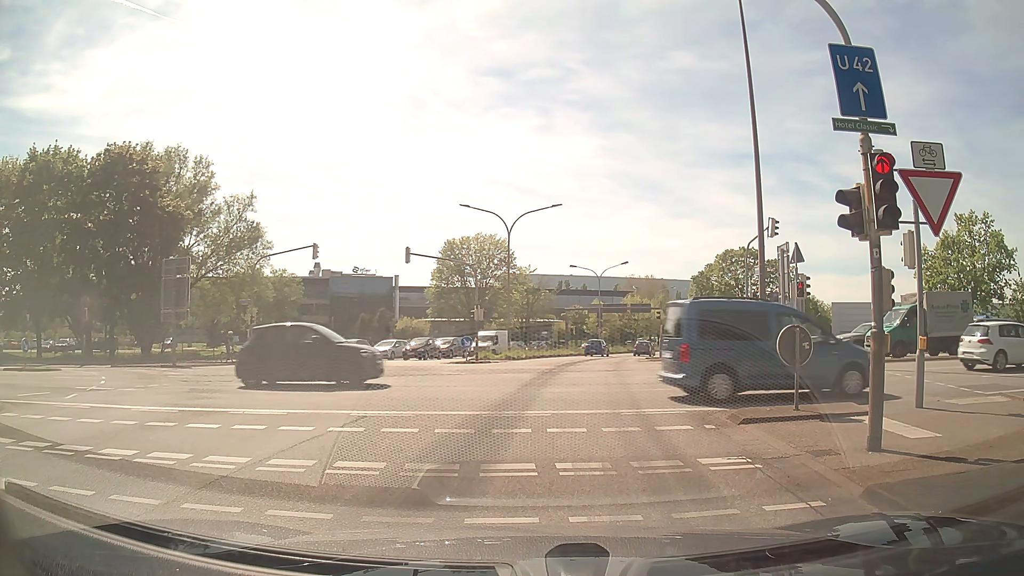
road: trunk_link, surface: asphalt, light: Day
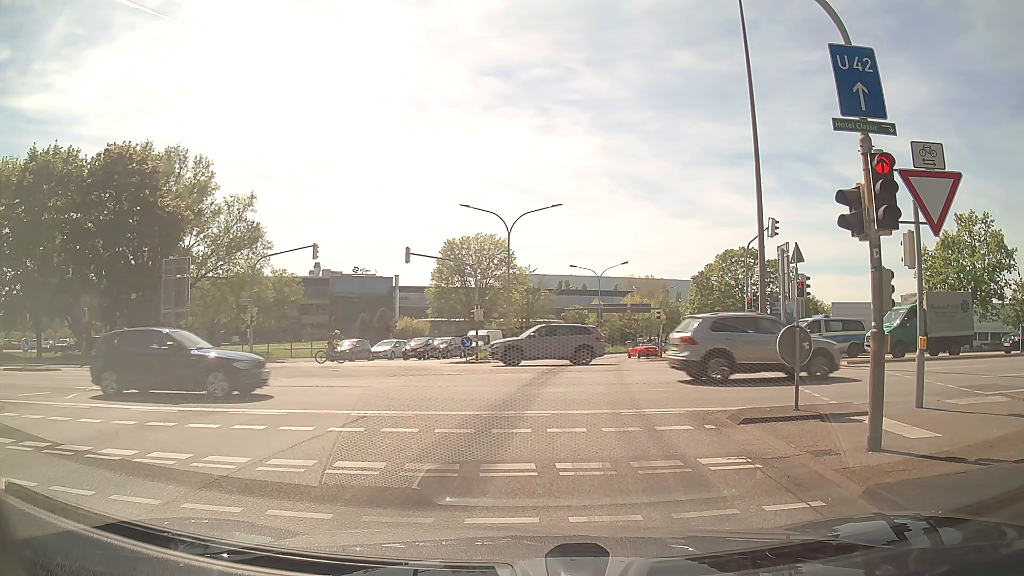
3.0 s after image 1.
(0.0, 0.0) m; 0°
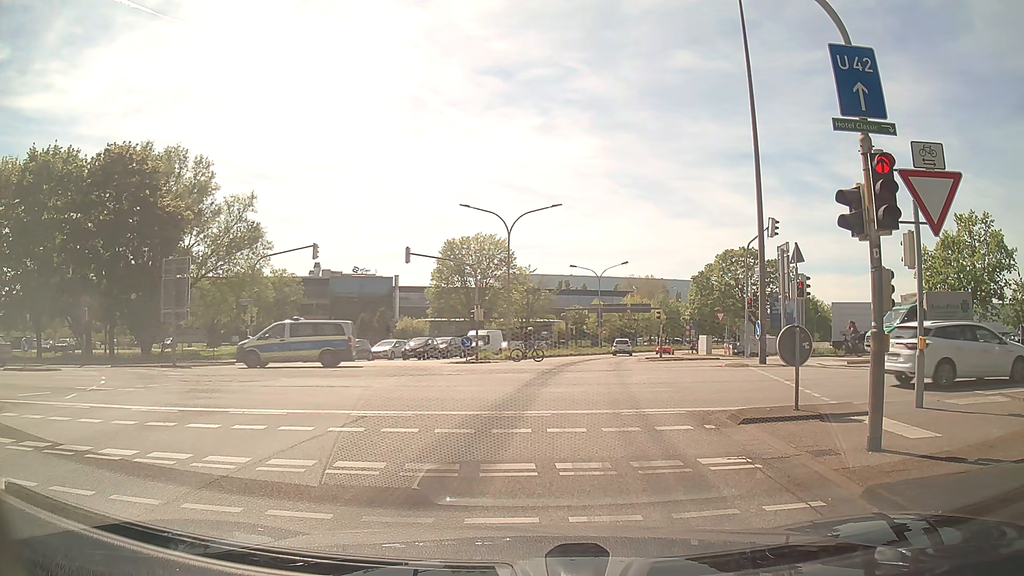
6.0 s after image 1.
(0.0, 0.0) m; 0°
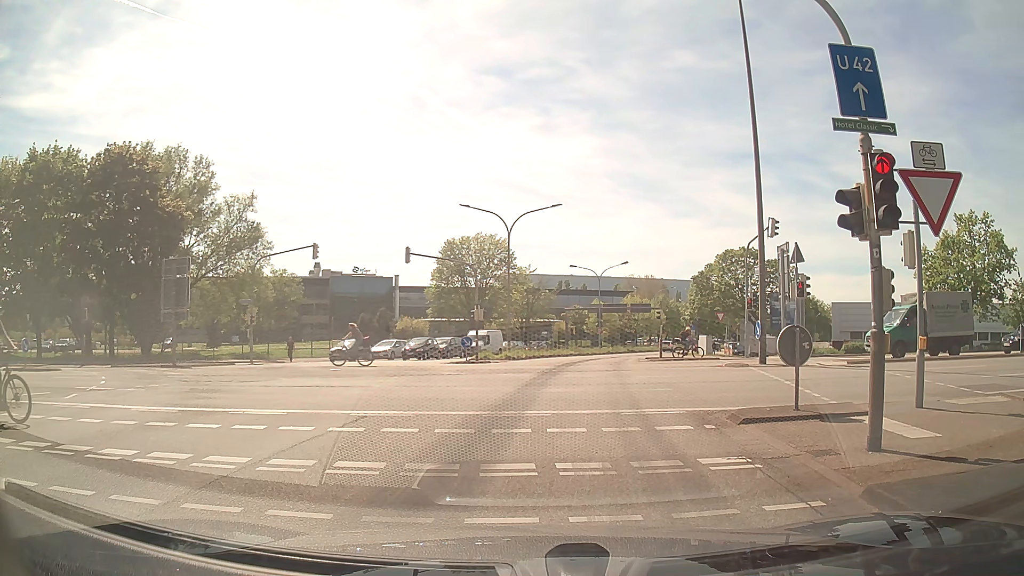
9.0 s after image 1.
(0.0, 0.0) m; 0°
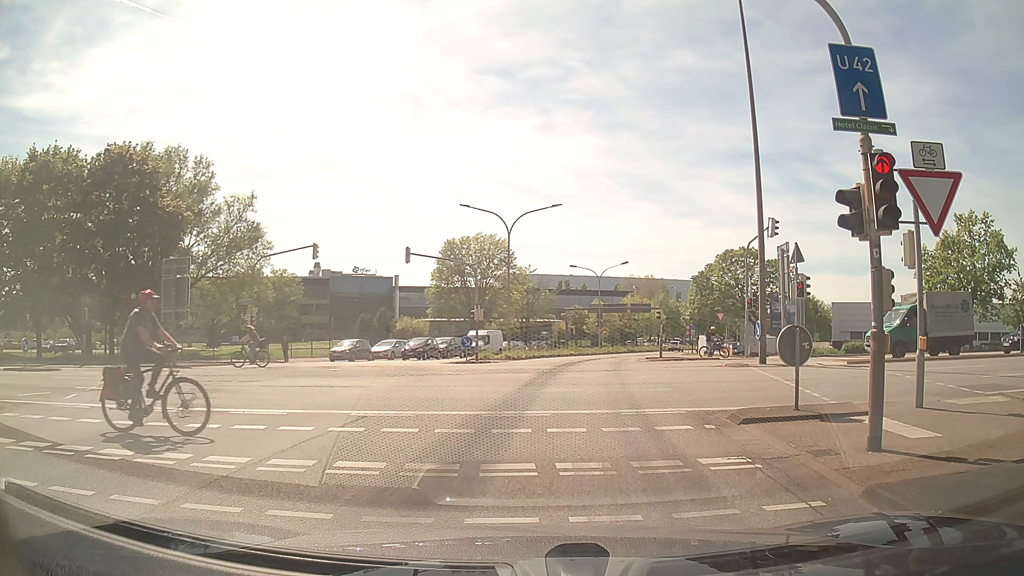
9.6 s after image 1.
(0.0, 0.0) m; 0°
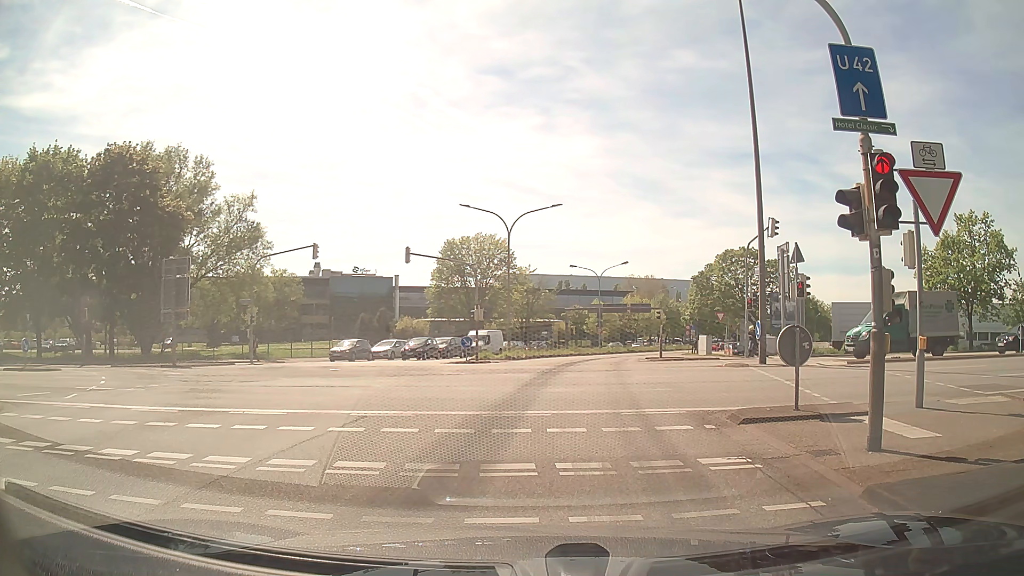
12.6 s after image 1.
(0.0, 0.0) m; 0°
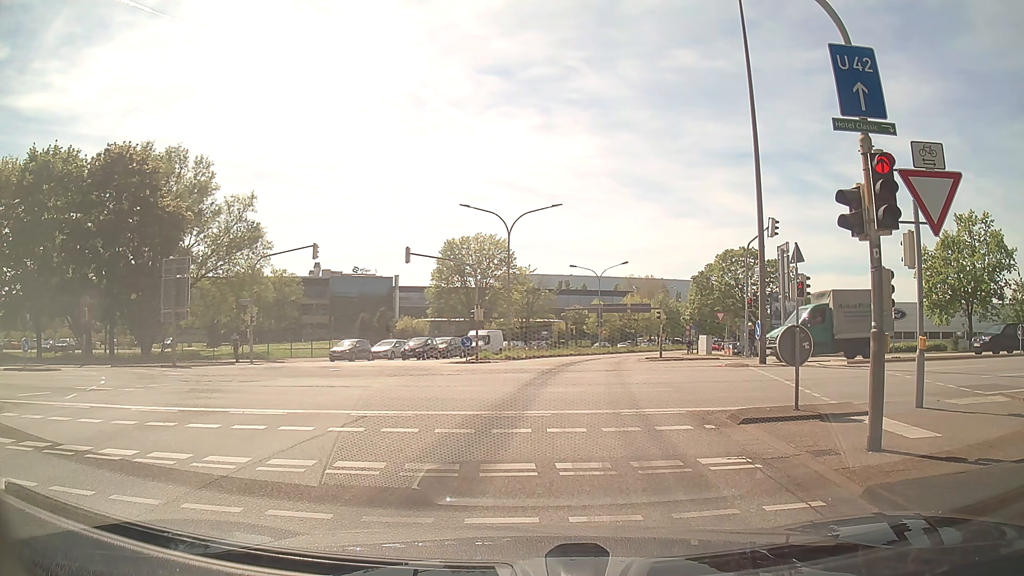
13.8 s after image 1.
(0.0, 0.0) m; 0°
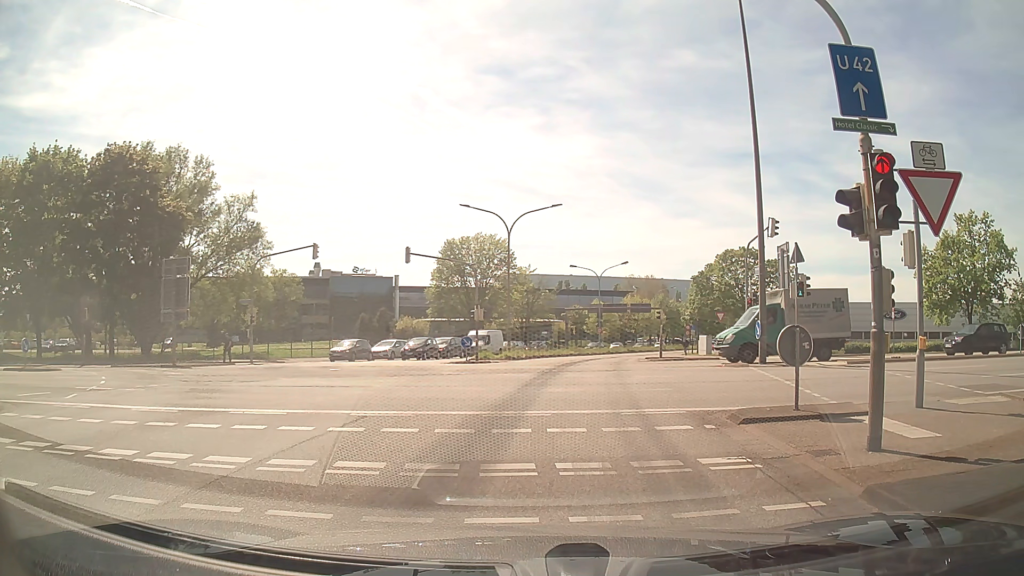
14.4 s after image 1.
(0.0, 0.0) m; 0°
